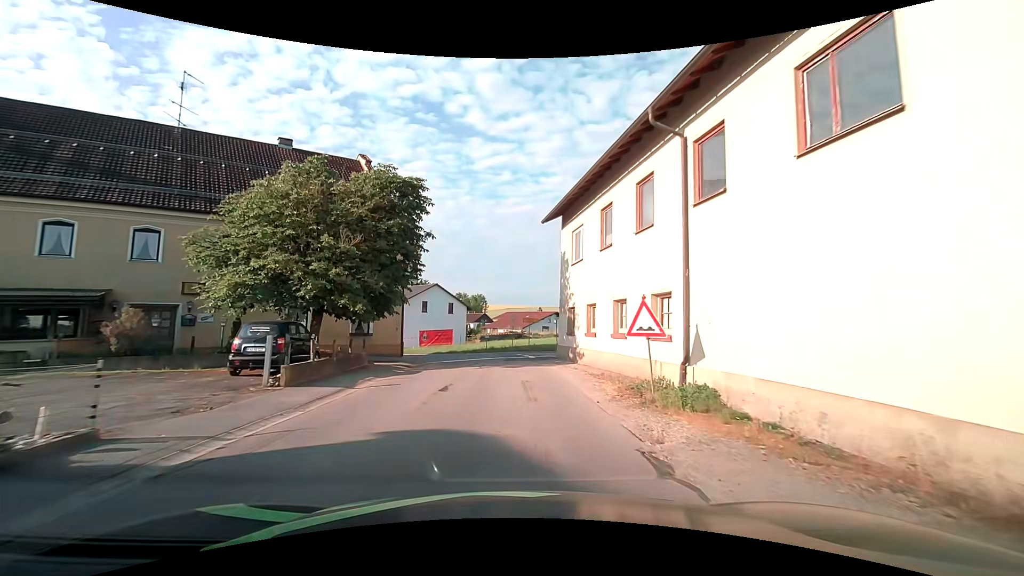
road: tertiary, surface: asphalt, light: Day
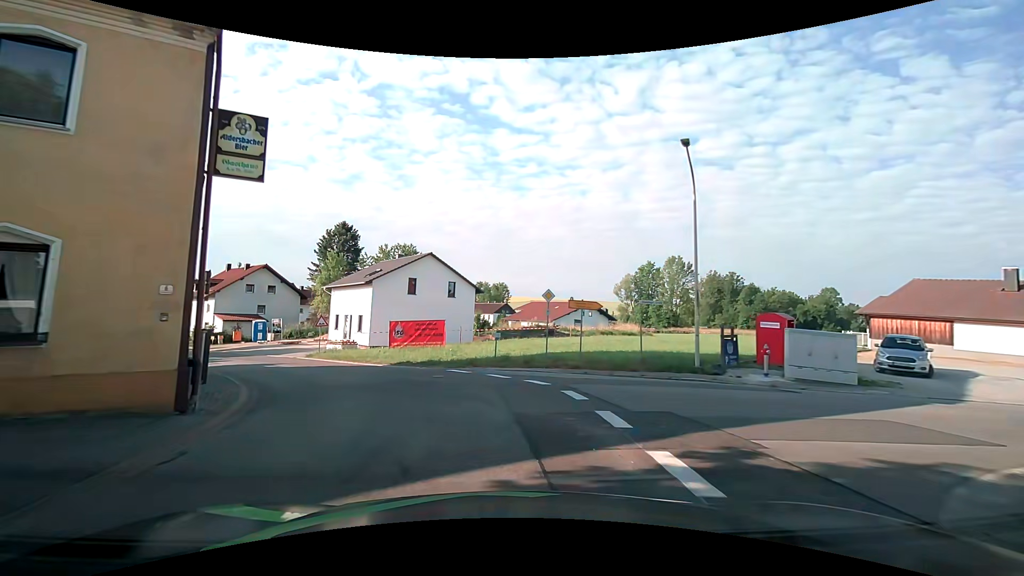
(-0.1, +20.7) m; -2°
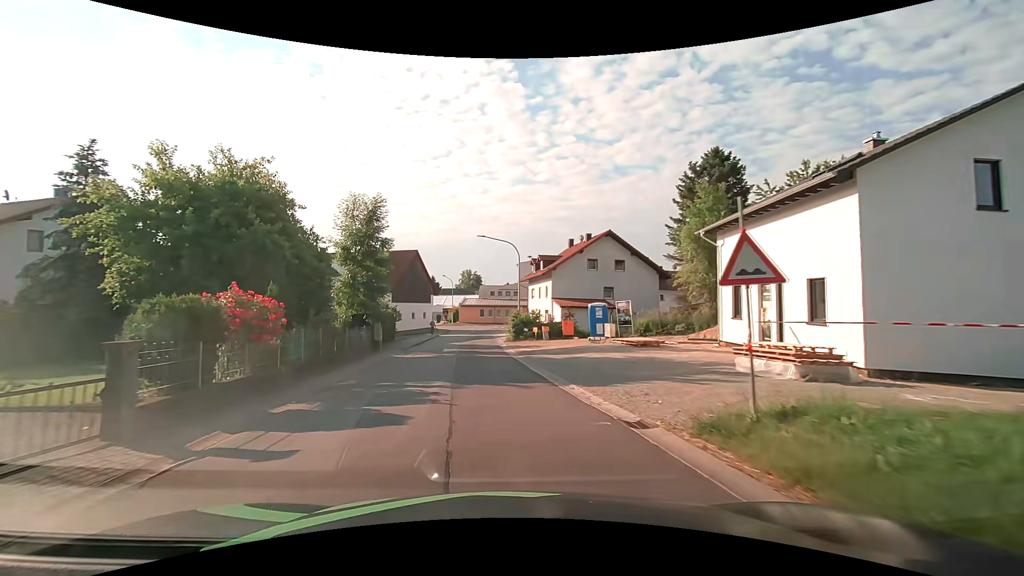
(-8.6, +24.9) m; -40°
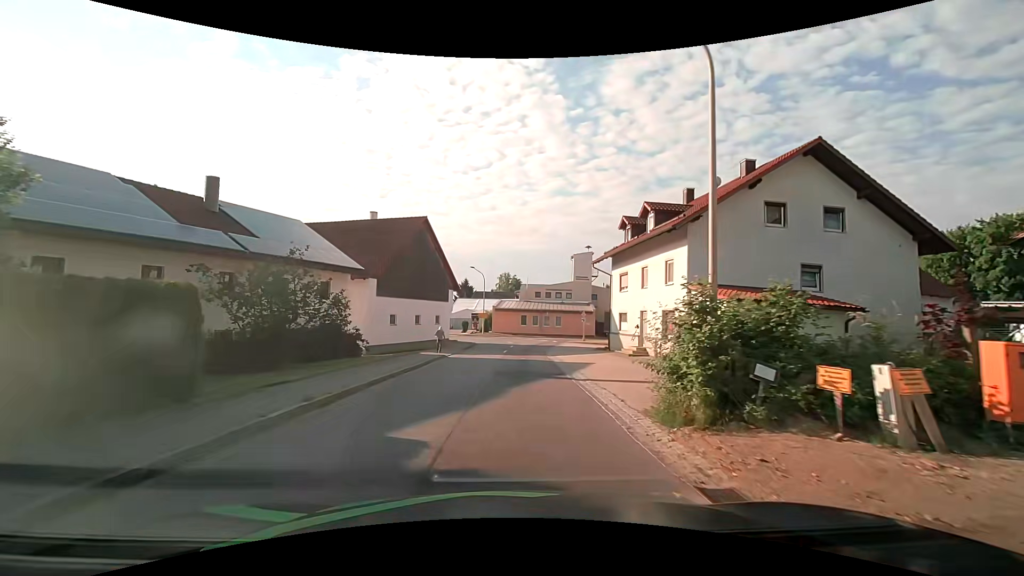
(-1.8, +27.0) m; -4°
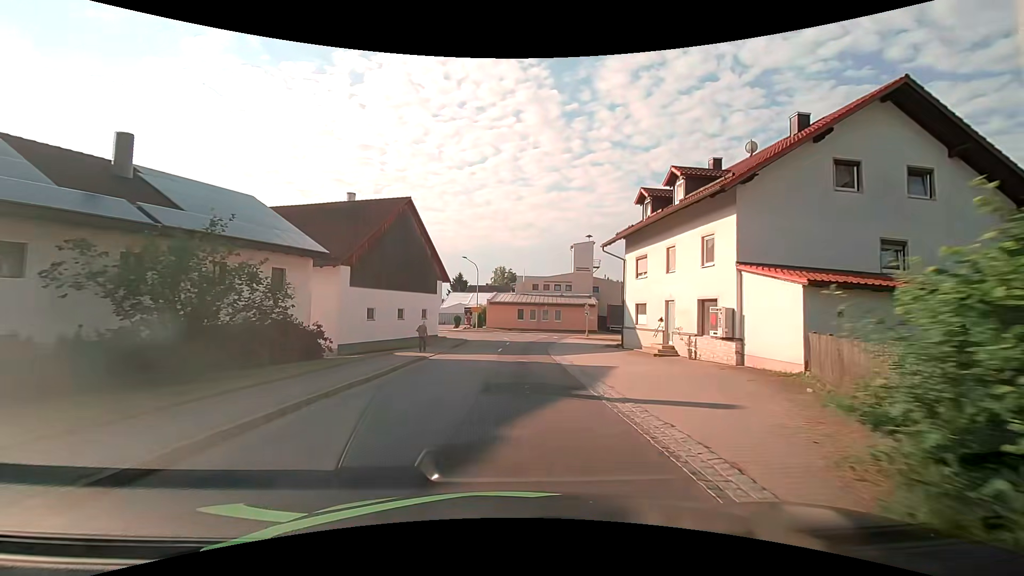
(0.0, +5.3) m; +1°
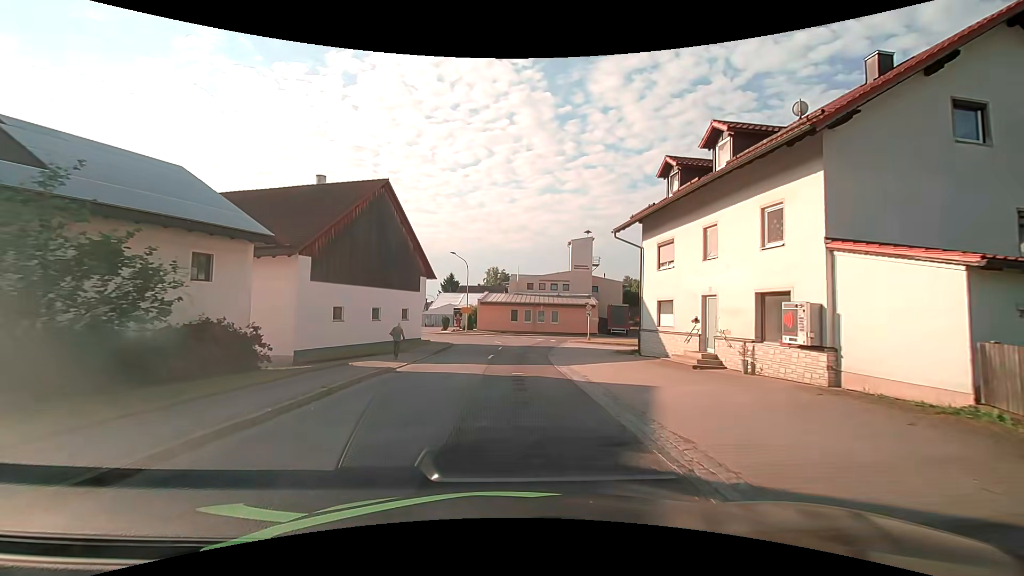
(0.0, +5.3) m; 0°
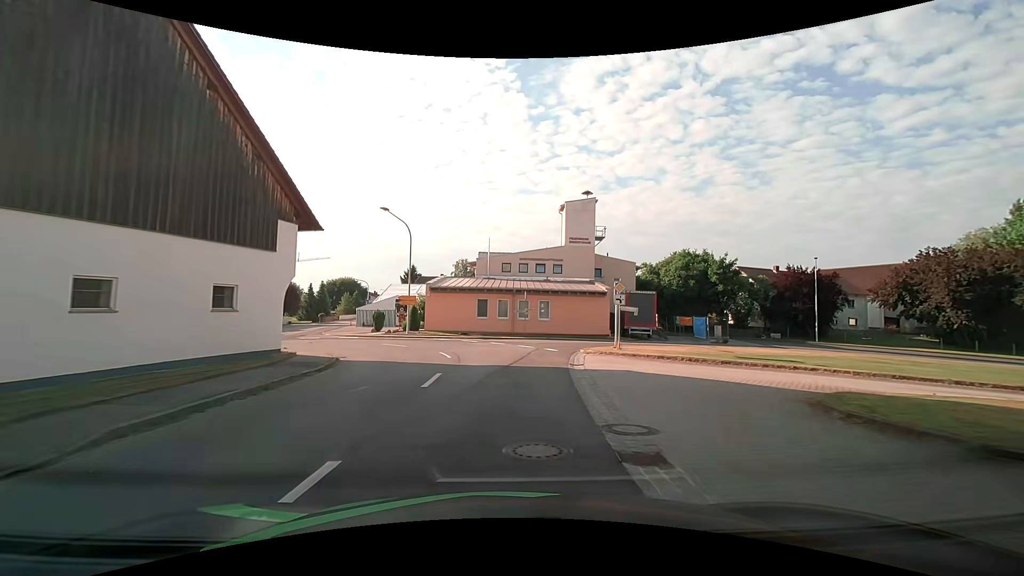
(+0.7, +21.2) m; +4°
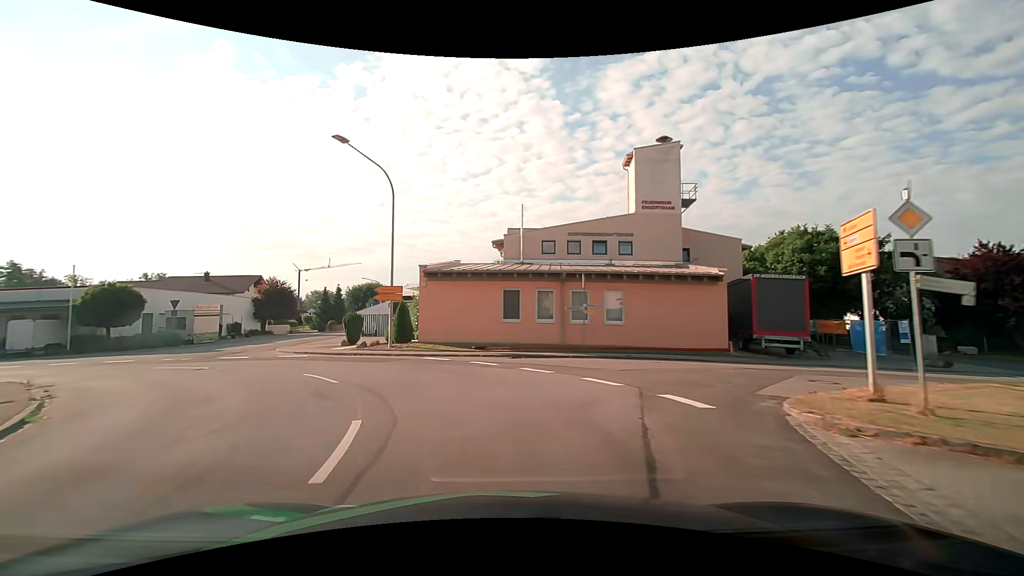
(-0.1, +15.8) m; -4°
(-1, +10) (-6, +18) (-14, +24) (-24, +26) (-34, +26) (-44, +26) (-54, +27) (-64, +28) (-74, +28) (-84, +29) m
